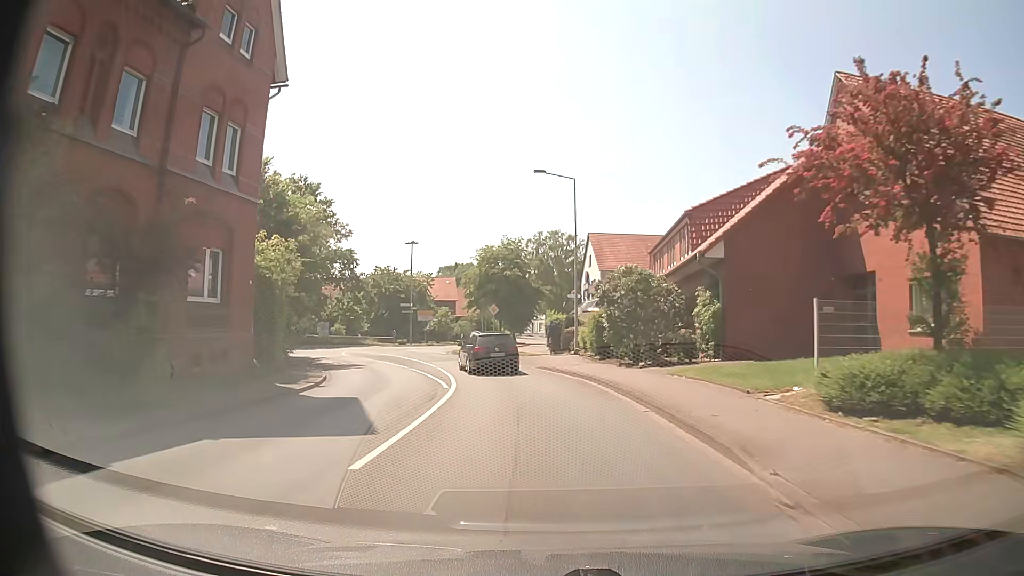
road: secondary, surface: asphalt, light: Day
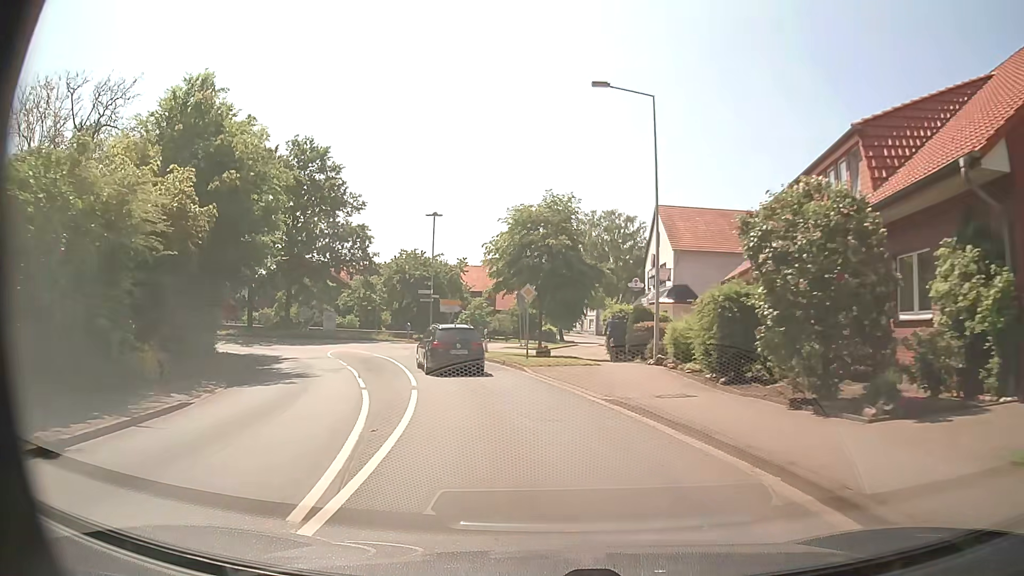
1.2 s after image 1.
(-0.4, +13.0) m; -4°
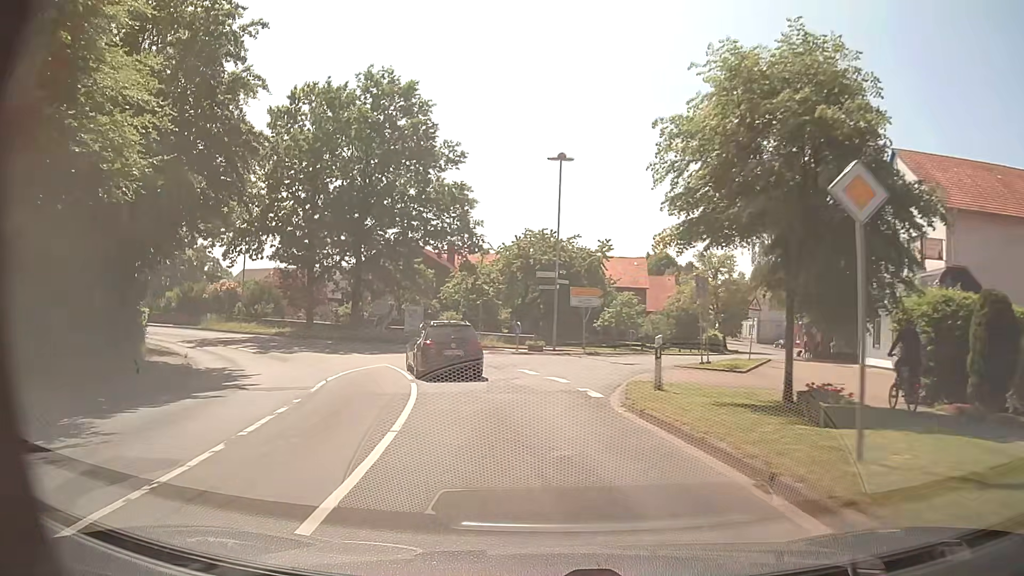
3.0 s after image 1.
(-1.8, +17.8) m; -12°
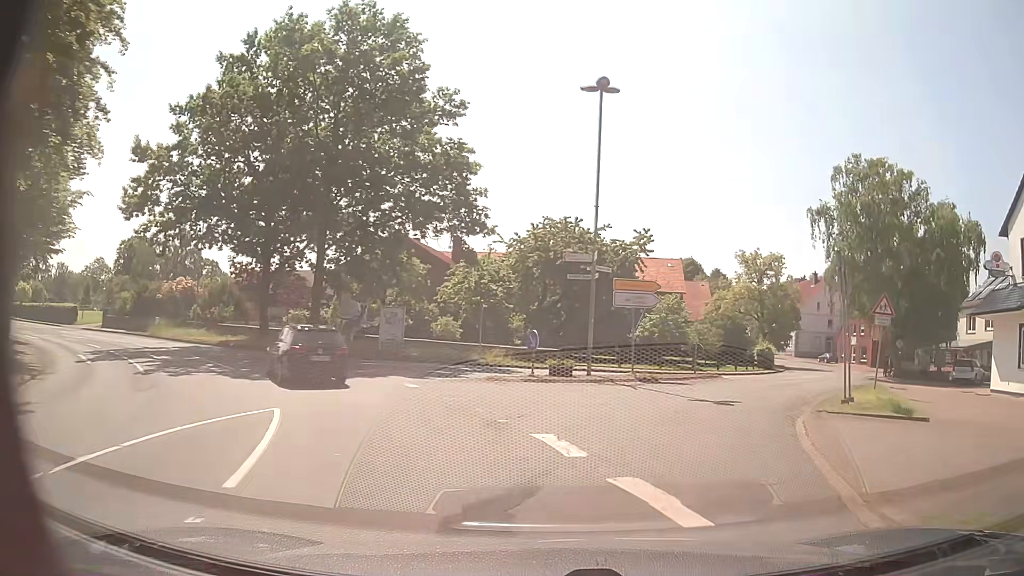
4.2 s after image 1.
(-0.5, +11.5) m; -2°
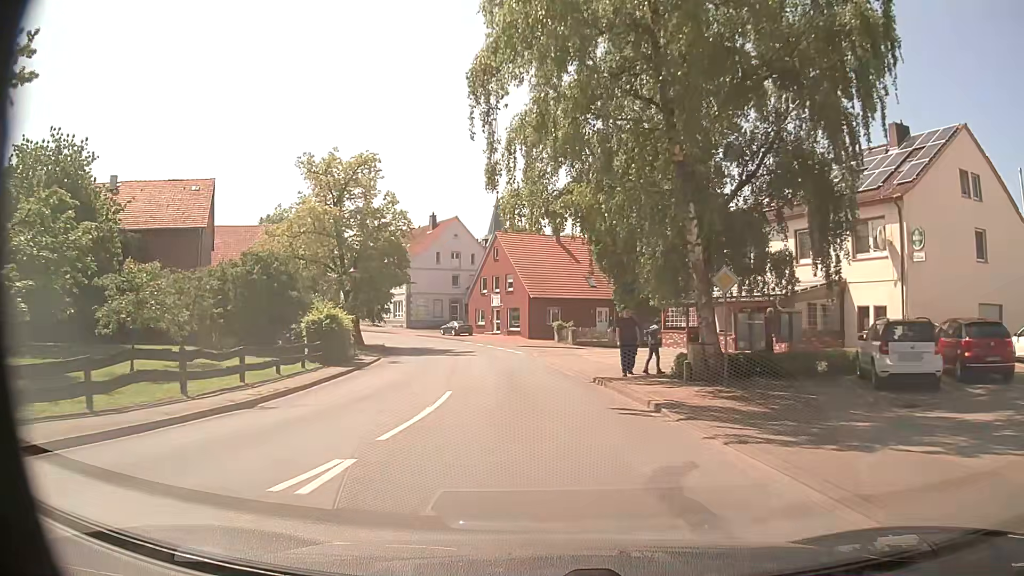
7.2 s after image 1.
(+11.3, +28.9) m; +33°
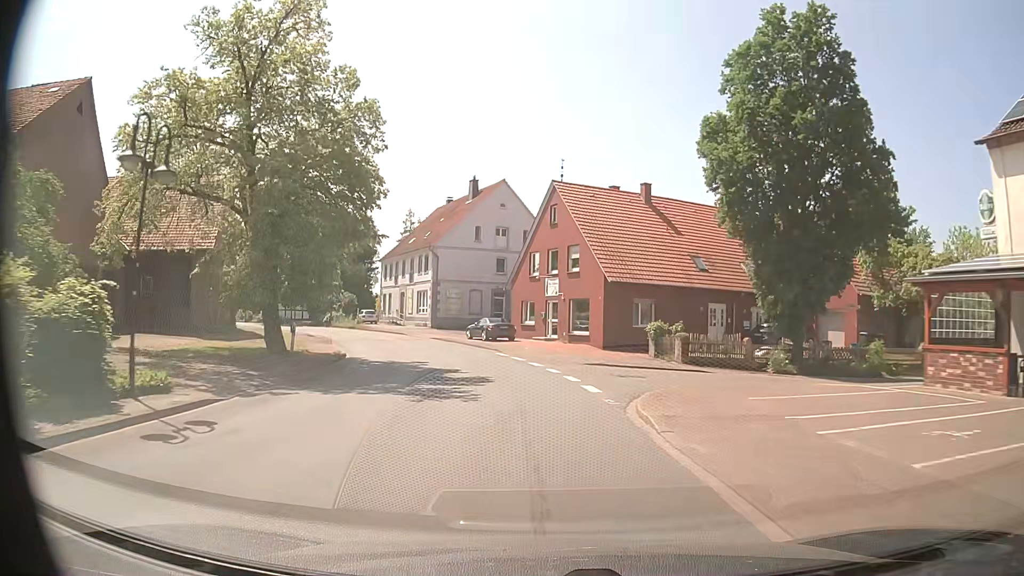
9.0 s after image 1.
(-0.8, +21.6) m; -5°
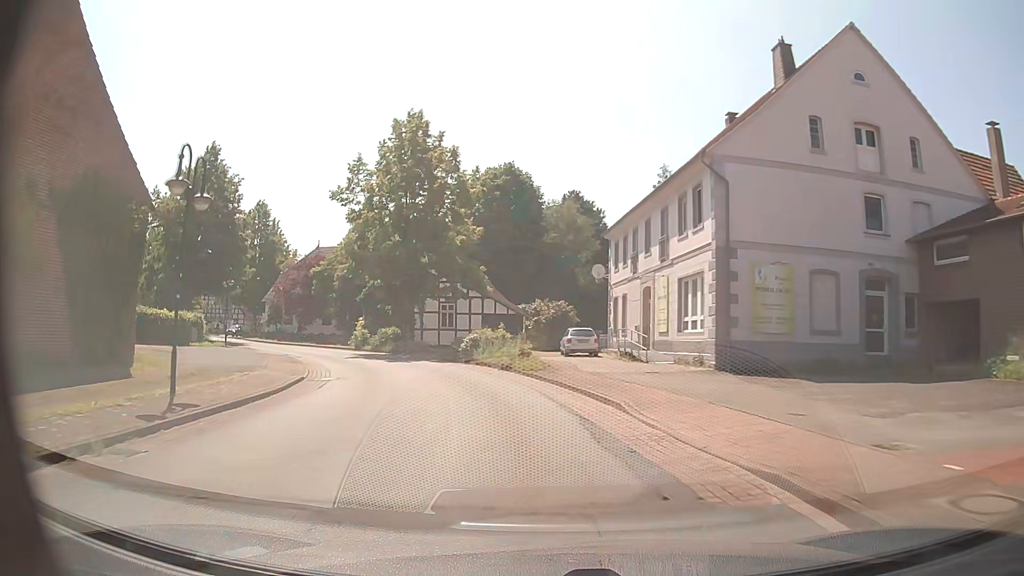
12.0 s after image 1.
(-6.1, +36.0) m; -23°
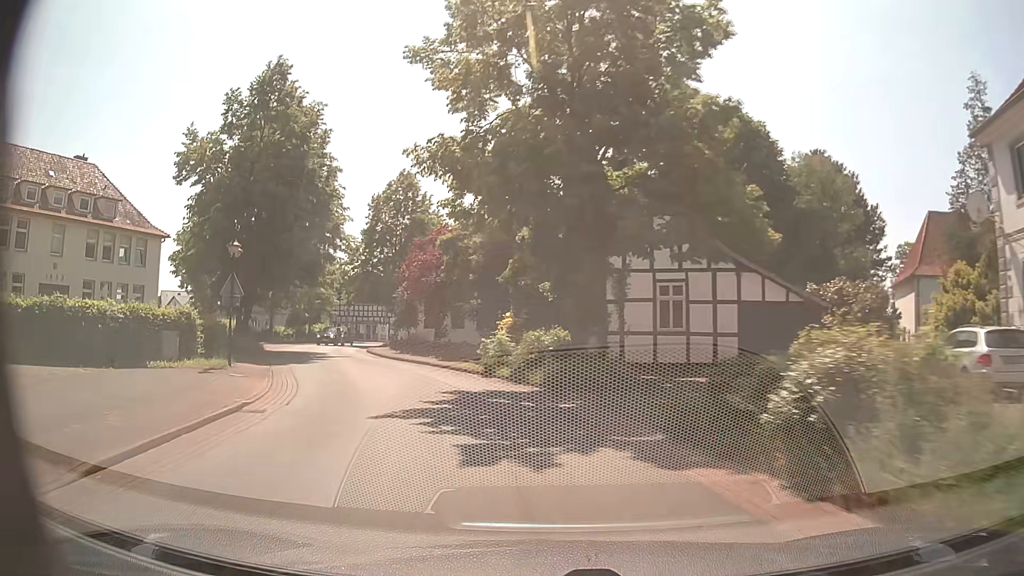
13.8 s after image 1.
(-3.0, +21.6) m; -17°
(-1, +10) (-3, +20) (-7, +29) (-11, +38) (-15, +47) (-17, +57) (-18, +67) (-17, +77) (-15, +87) (-11, +96) m
